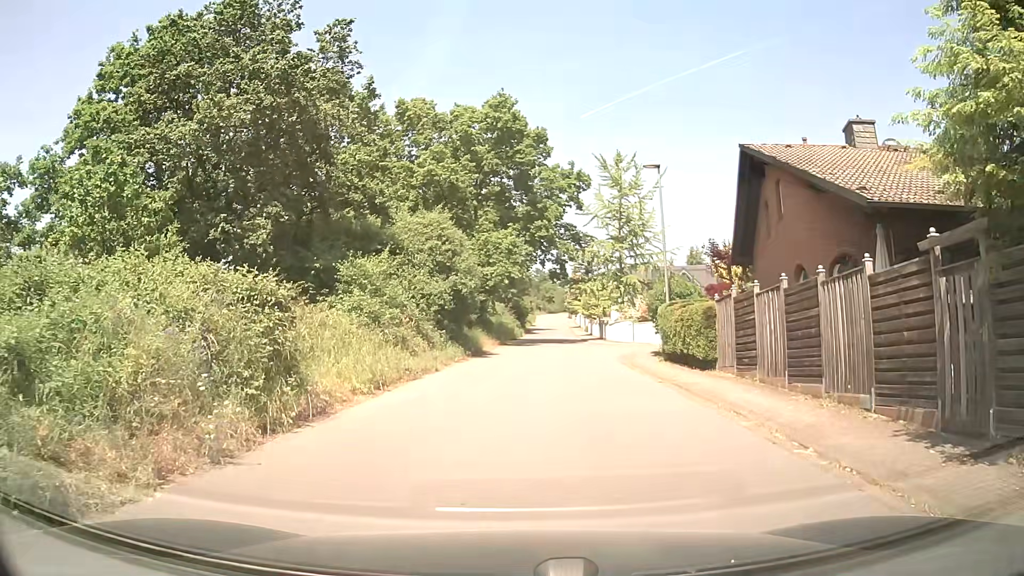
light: Day
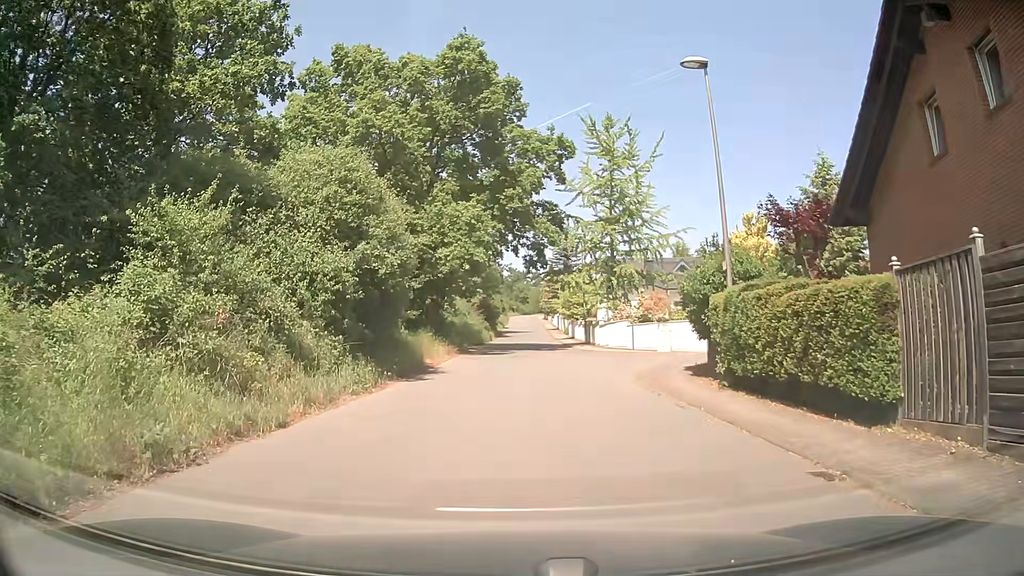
(+0.4, +11.0) m; +2°
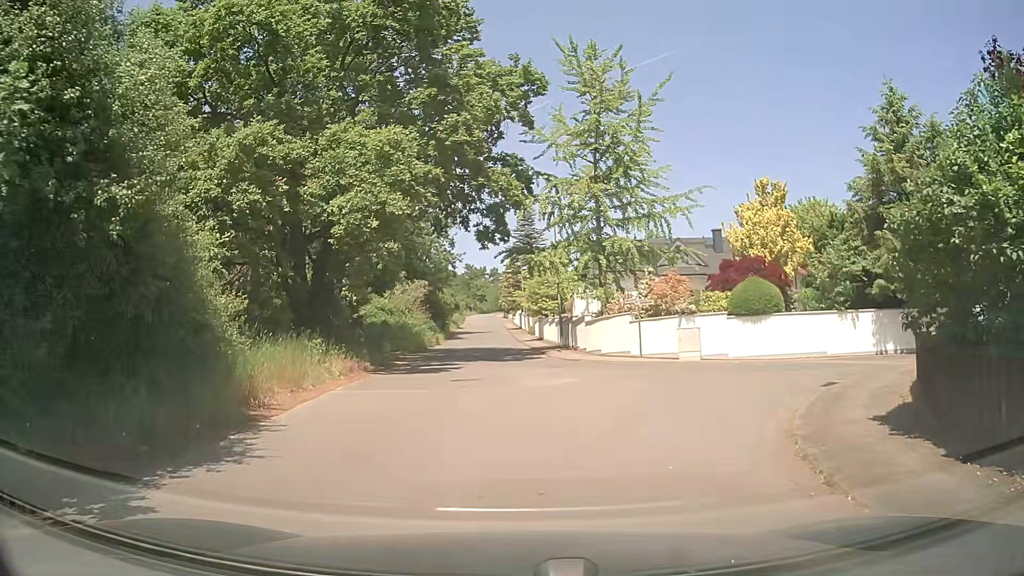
(+0.3, +12.6) m; +4°
(+1, +10) (+8, +17) (+18, +18) (+28, +18) (+38, +19) (+48, +19) (+58, +19) (+68, +19) (+78, +18) (+88, +18) m
